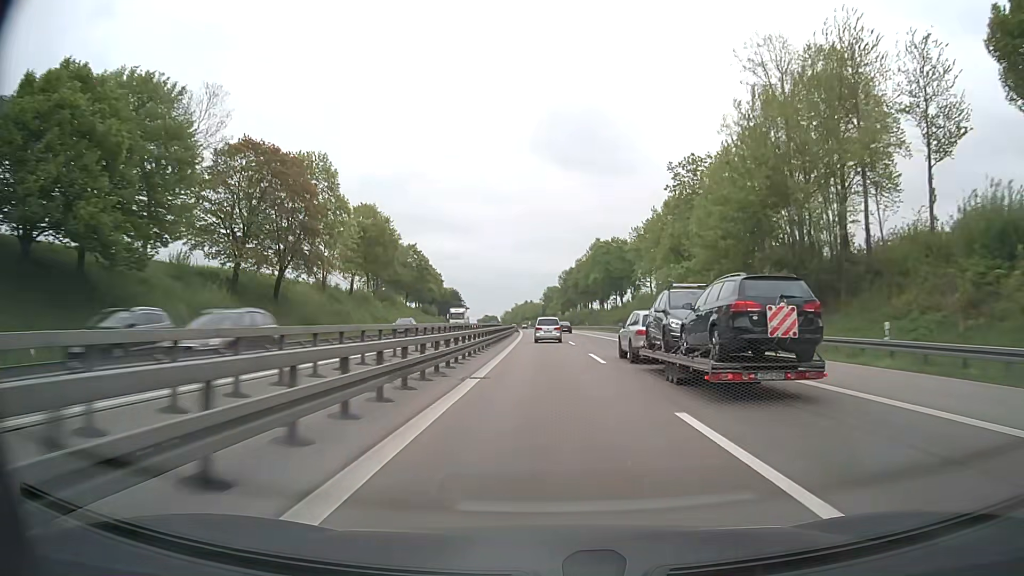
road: motorway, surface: asphalt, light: Day
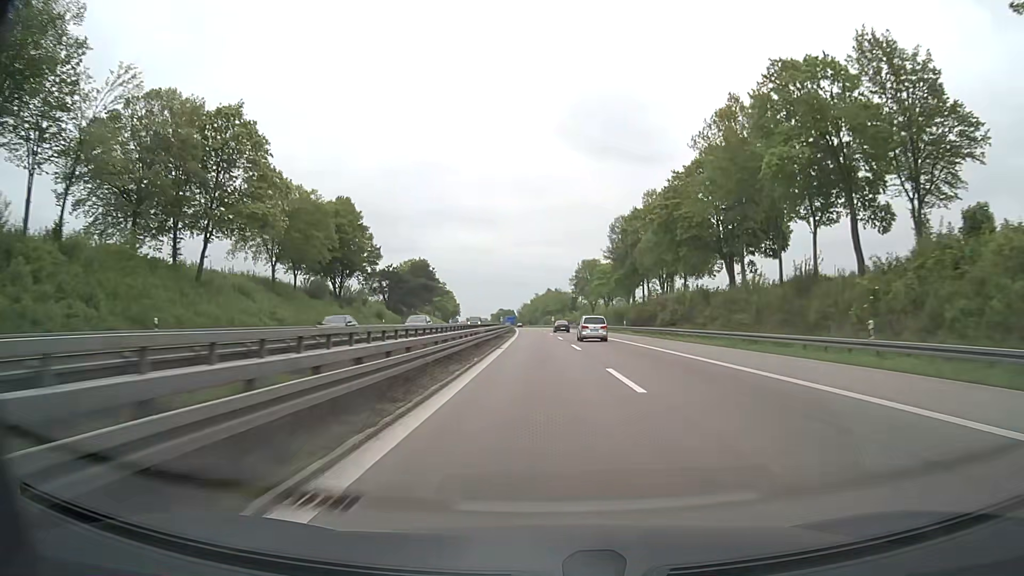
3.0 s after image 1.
(-2.0, +99.4) m; -2°
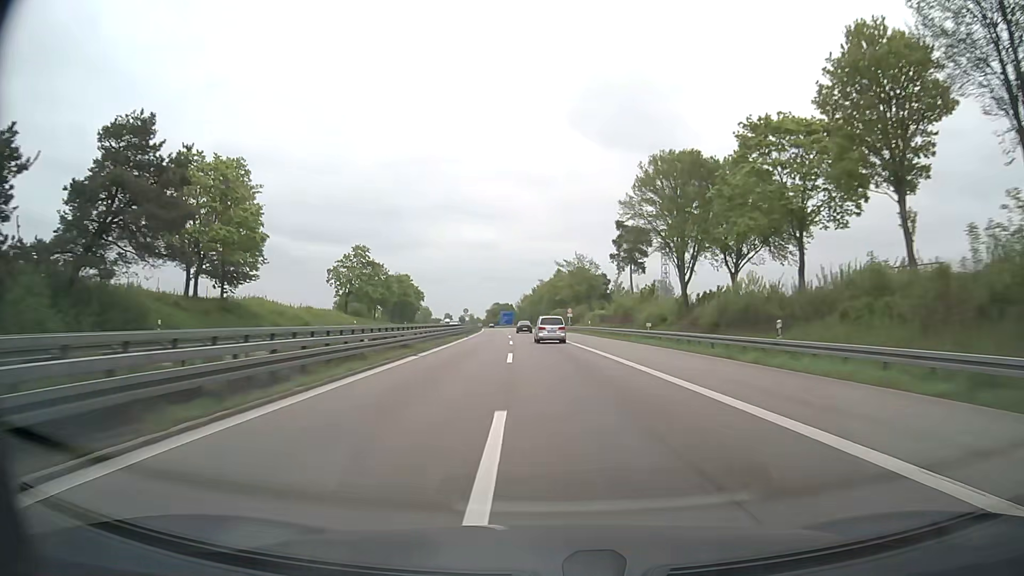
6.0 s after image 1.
(-0.2, +99.3) m; 0°
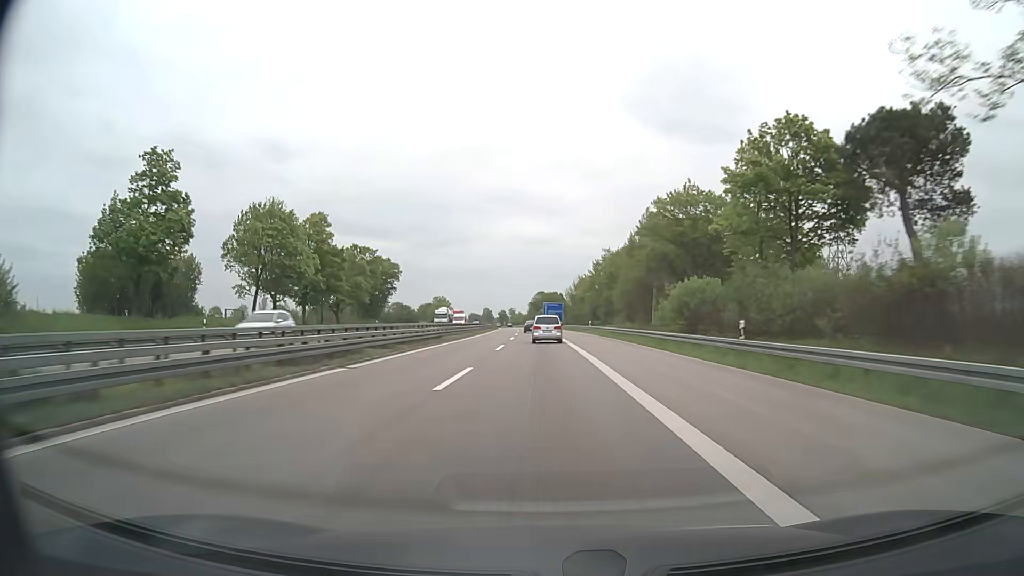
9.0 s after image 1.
(-4.2, +99.2) m; -5°
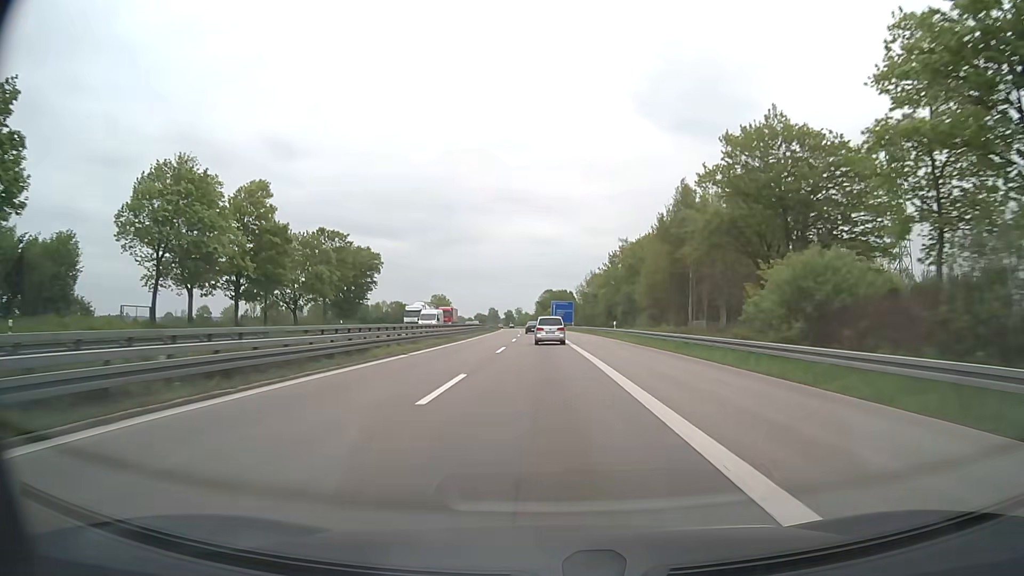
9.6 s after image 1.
(-0.1, +19.9) m; -1°
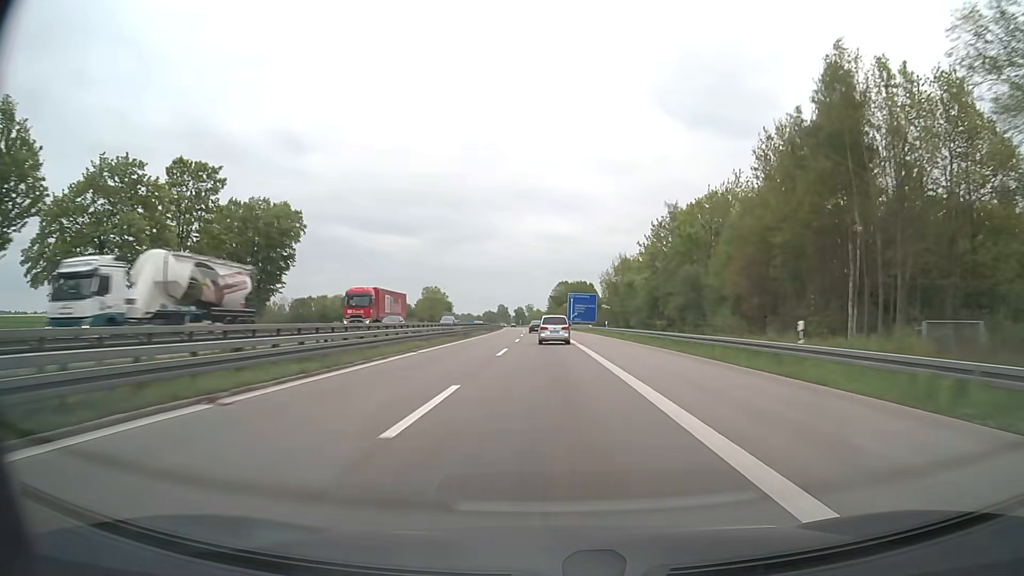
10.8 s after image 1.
(-0.5, +39.7) m; -1°
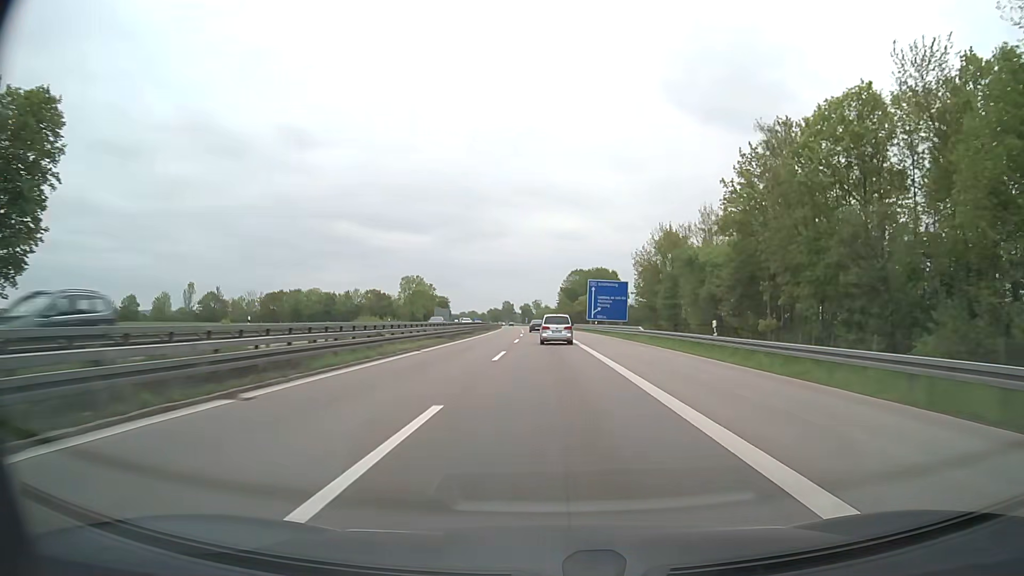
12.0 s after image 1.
(-0.3, +39.5) m; -1°
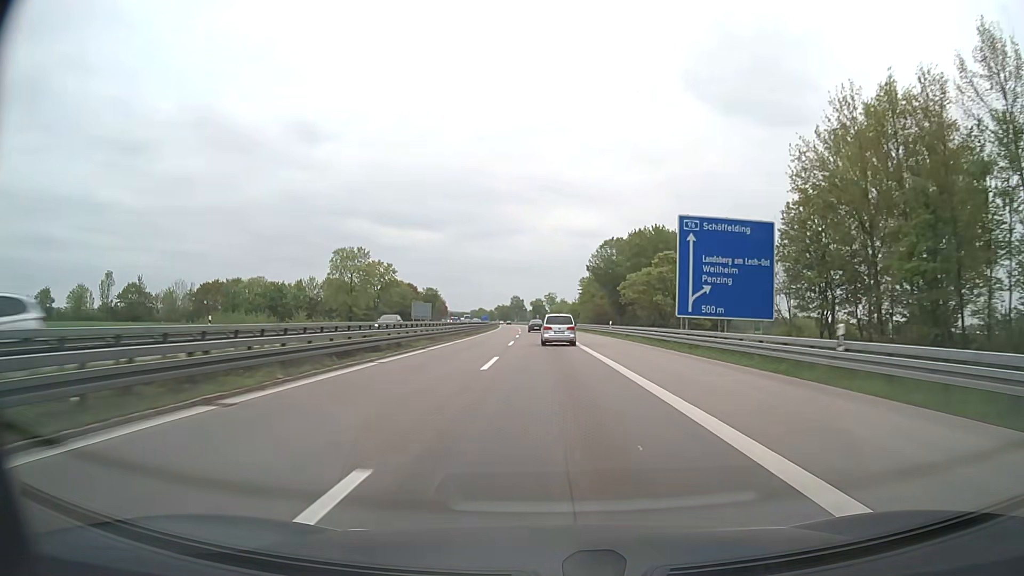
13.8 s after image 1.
(-0.6, +58.6) m; -1°
(0, +10) (0, +20) (0, +30) (0, +40) (-1, +50) (-1, +60) (-1, +70) (-1, +80) (-2, +90) (-2, +100) m
